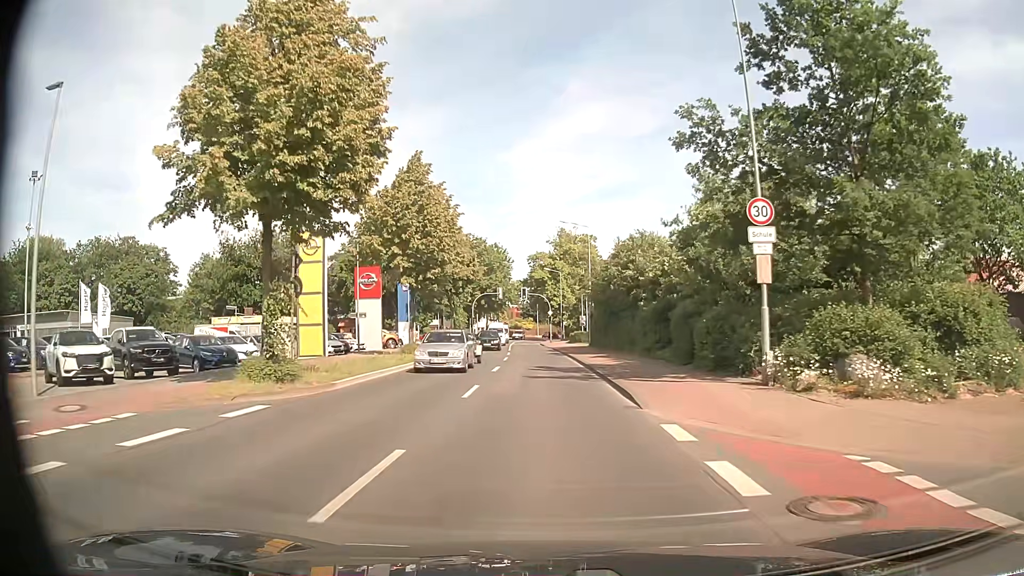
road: secondary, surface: asphalt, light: Day
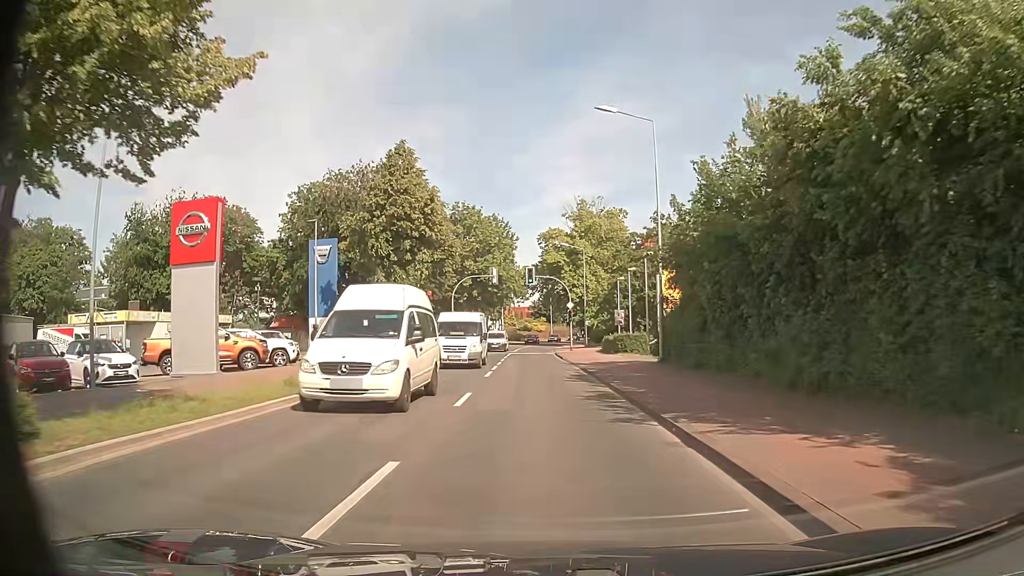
(-0.3, +28.0) m; -1°
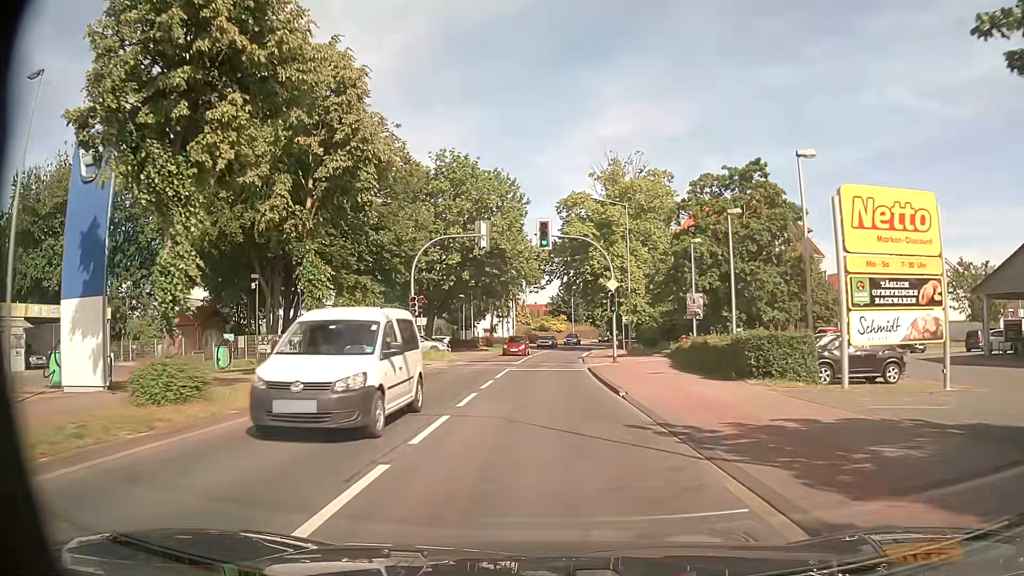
(-0.3, +22.4) m; -2°
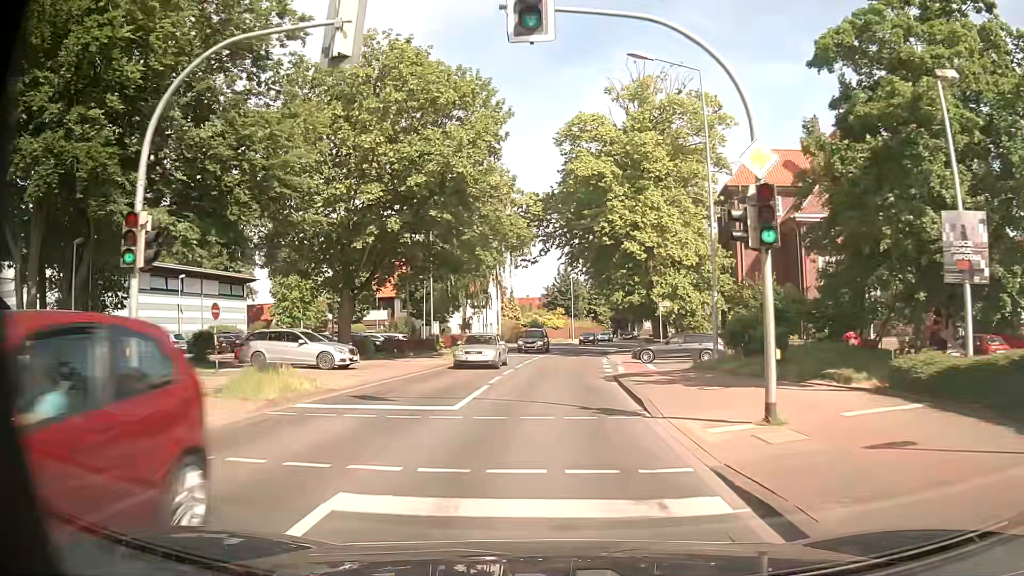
(+0.2, +22.4) m; +1°
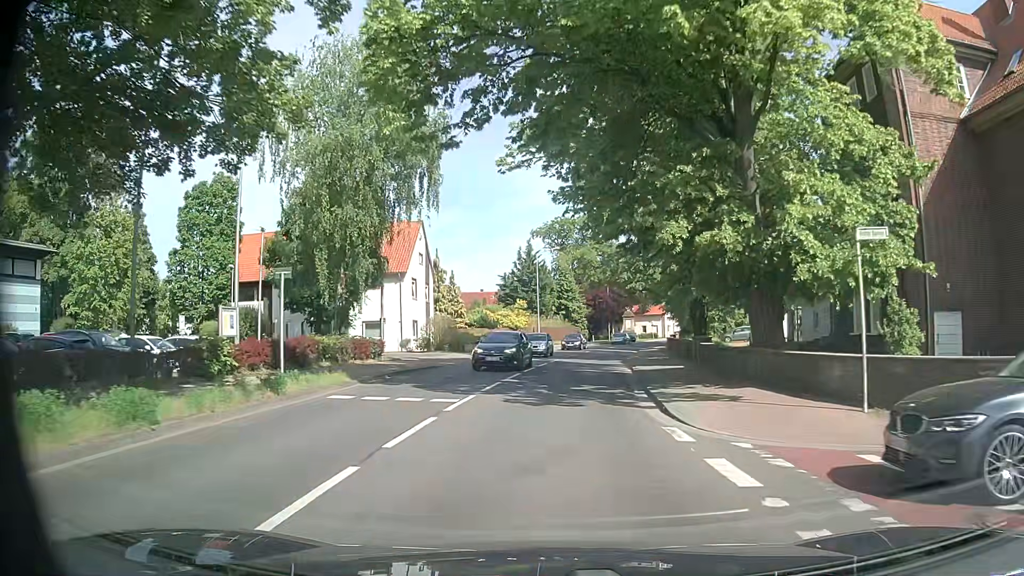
(+0.5, +28.0) m; +3°
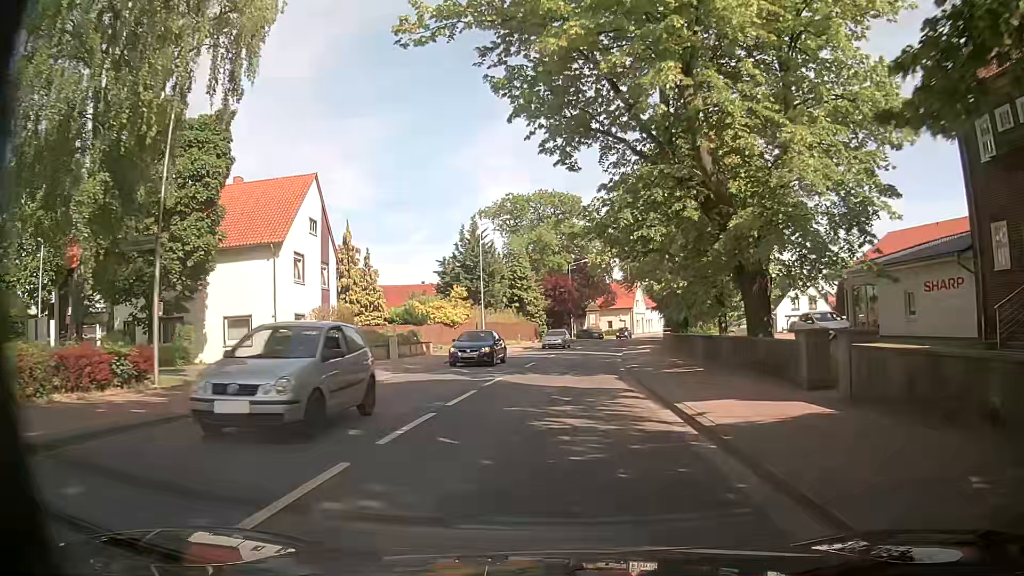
(+0.6, +16.8) m; +4°
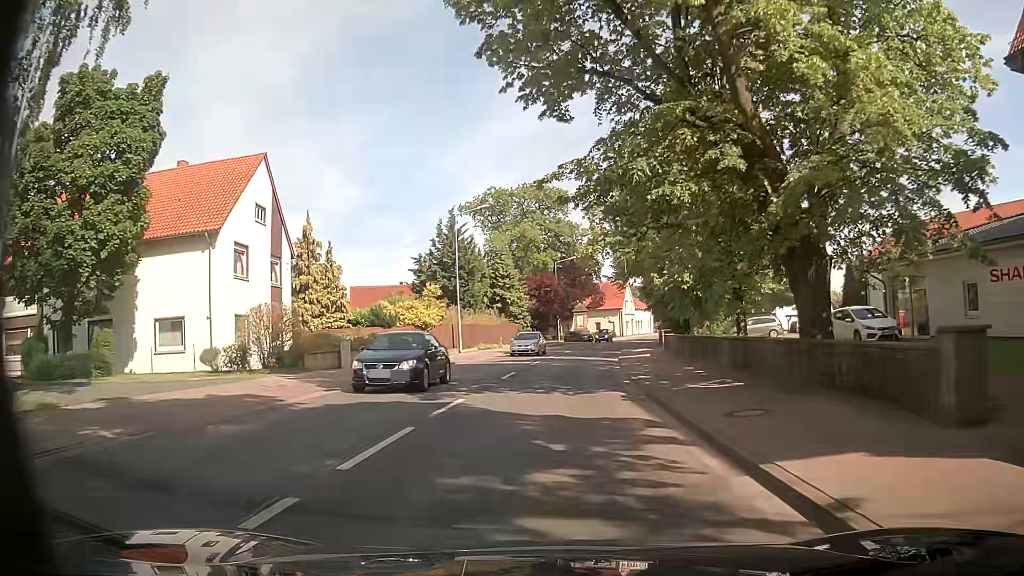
(+0.1, +5.6) m; +1°
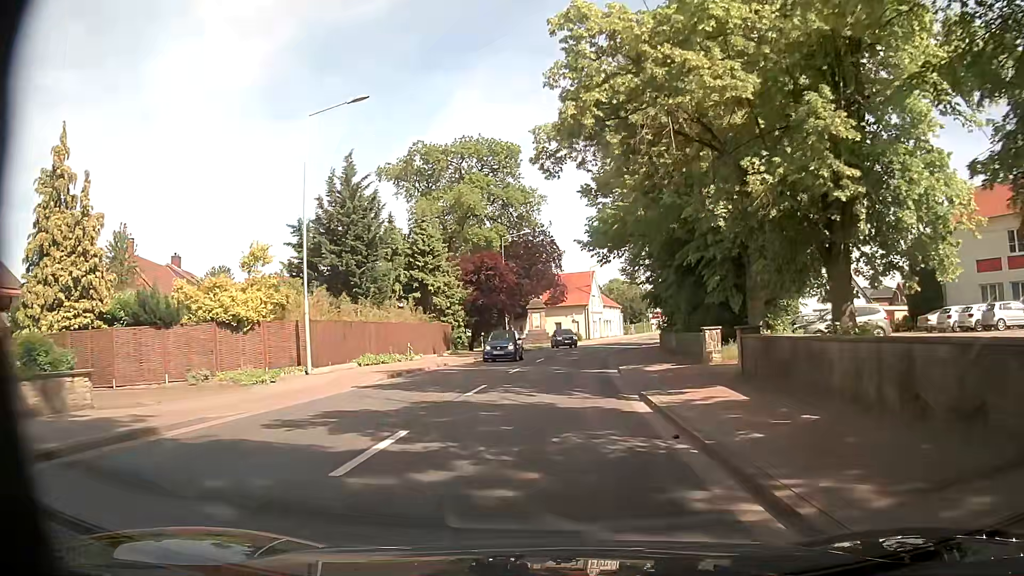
(+1.1, +22.4) m; +5°
(0, +10) (0, +20) (+1, +30) (+2, +40) (+3, +50) (+5, +60) (+8, +69) (+10, +79) (+13, +89) (+16, +98) m
